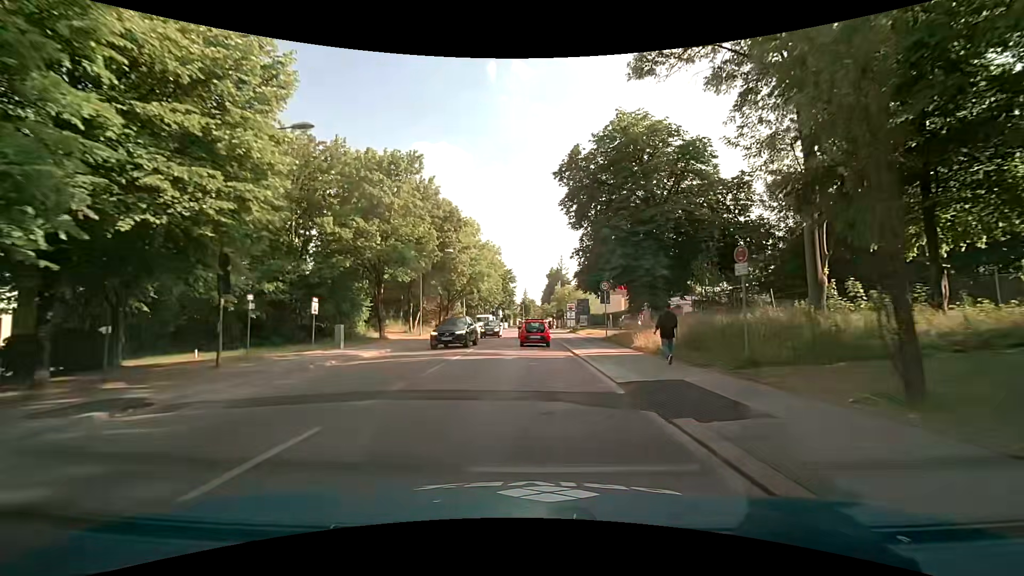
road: secondary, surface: asphalt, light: Day
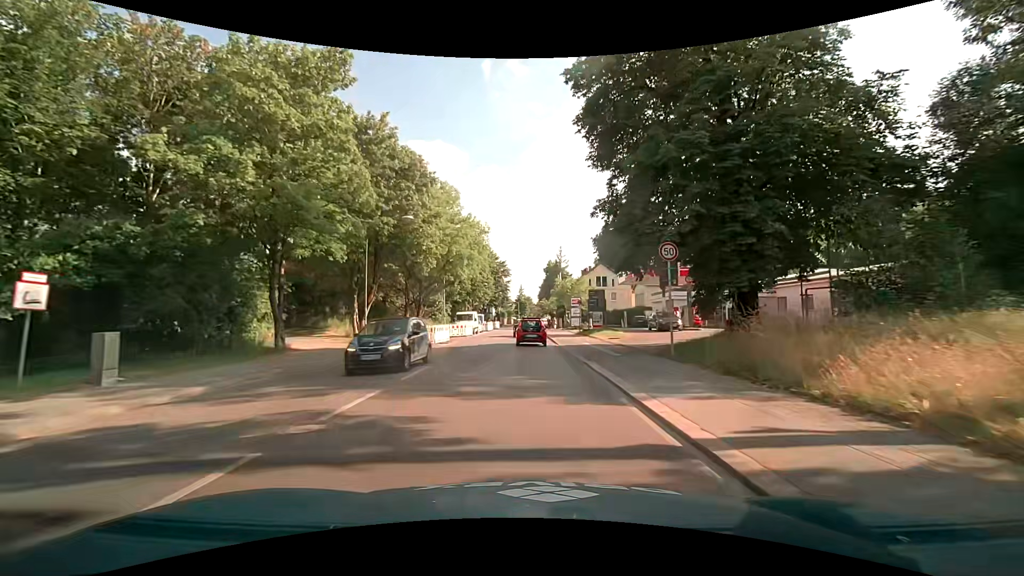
(+0.1, +14.7) m; +1°
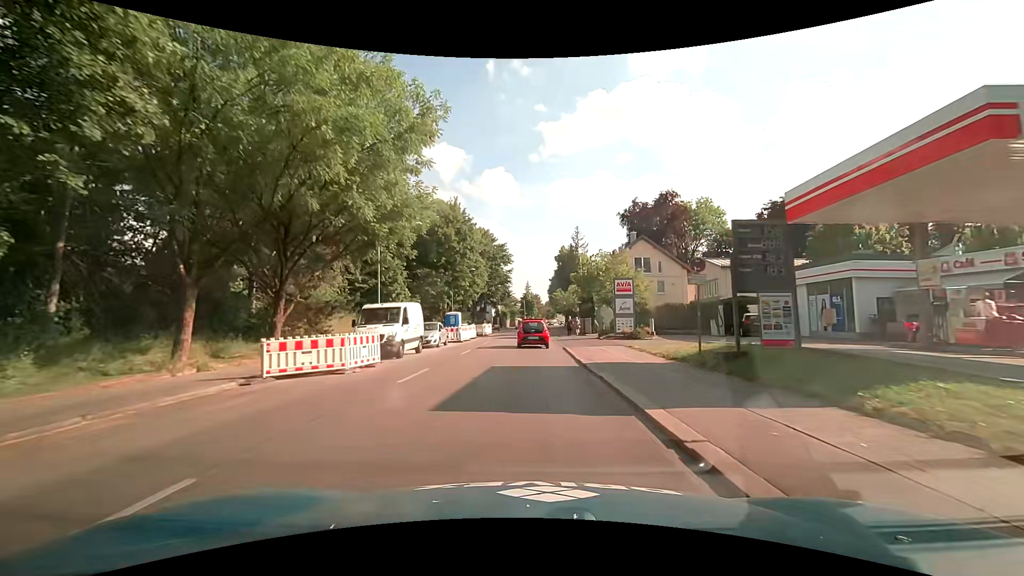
(+0.1, +29.3) m; -1°
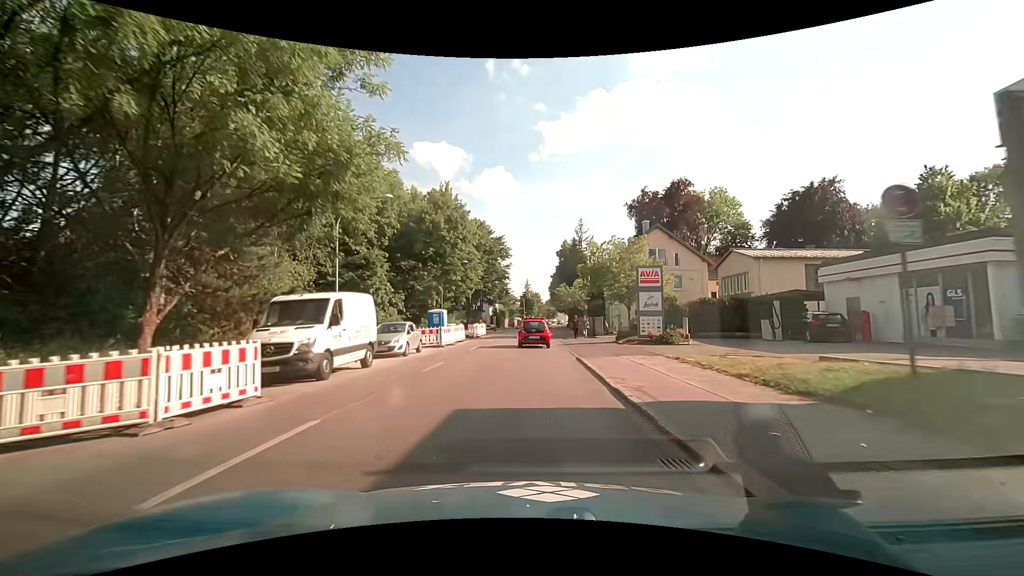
(0.0, +7.4) m; 0°
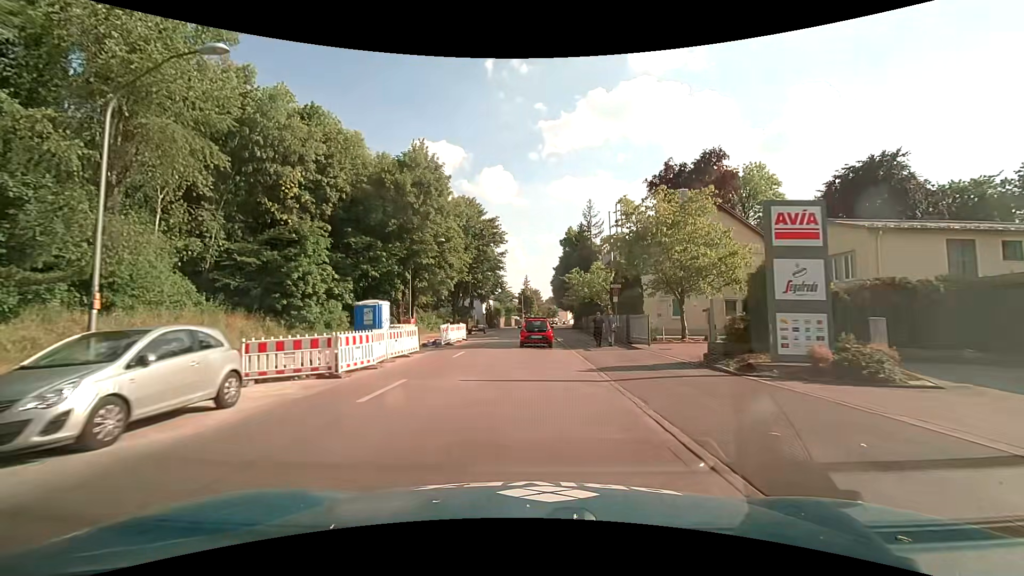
(+0.1, +14.7) m; 0°
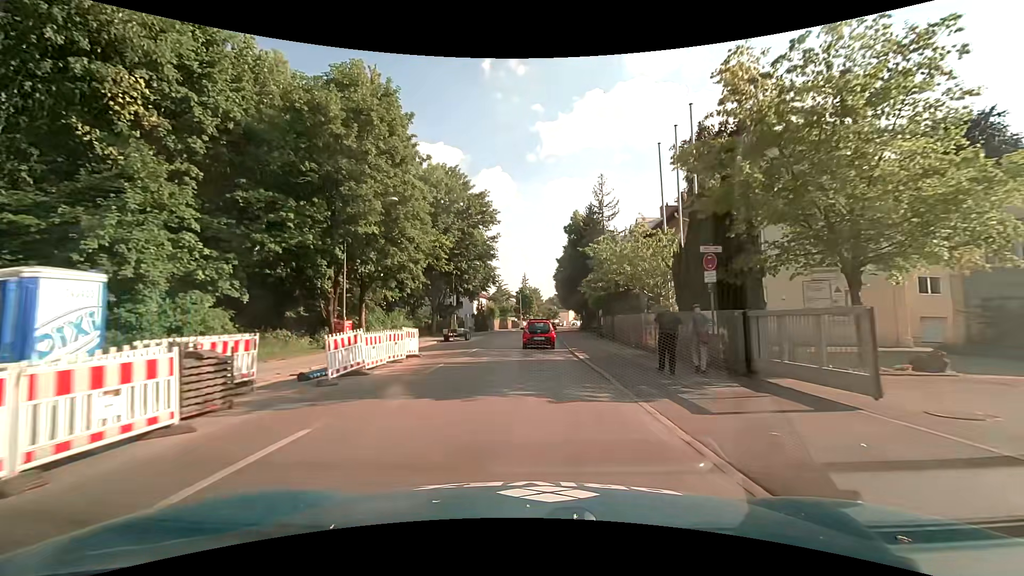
(0.0, +14.6) m; 0°
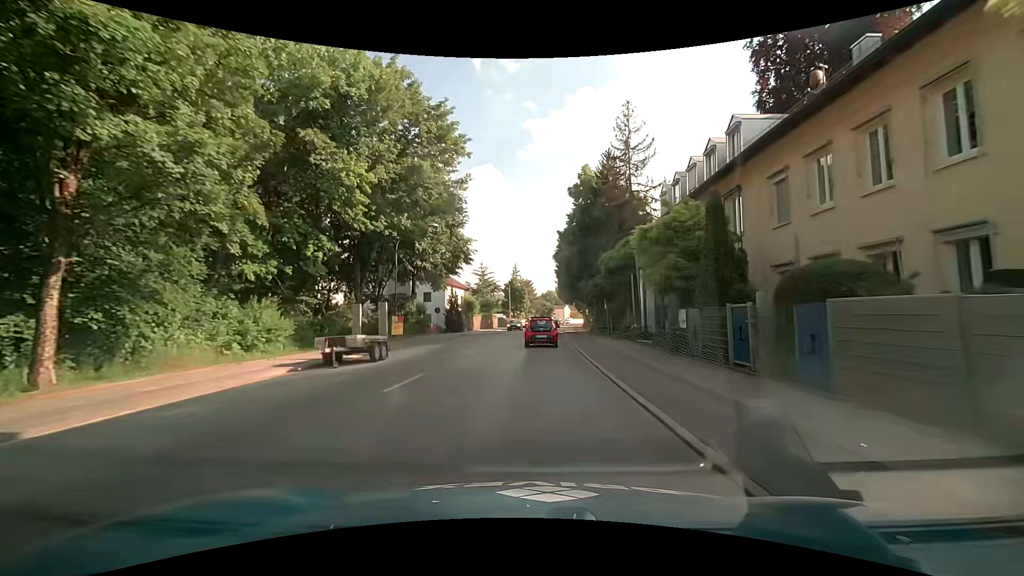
(+0.1, +21.7) m; +1°
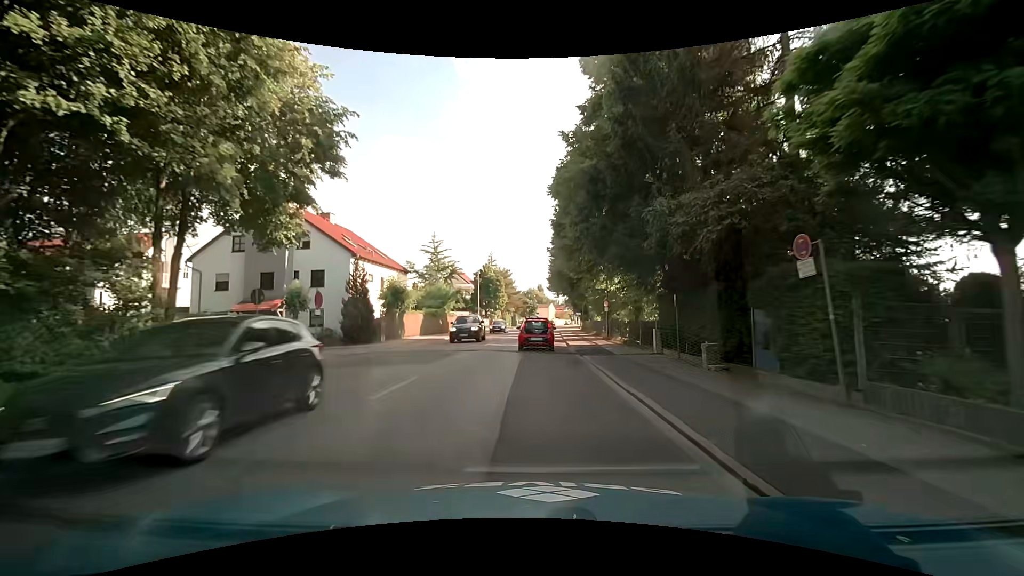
(+0.4, +28.5) m; +2°
(0, +10) (0, +20) (+1, +30) (+1, +40) (+1, +50) (+2, +60) (+2, +70) (+3, +80) (+4, +90) (+5, +100) m
